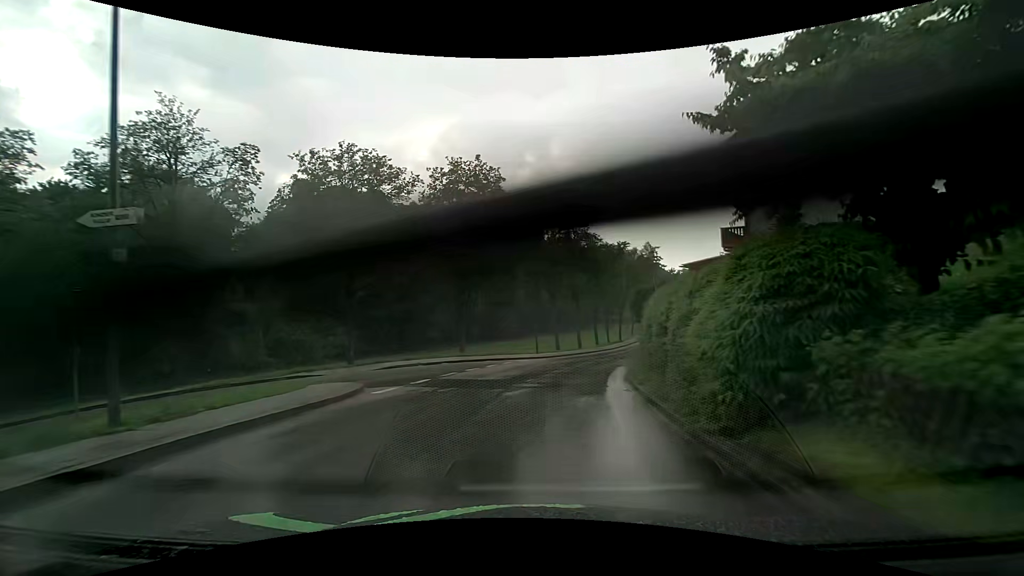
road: unclassified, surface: asphalt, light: Day
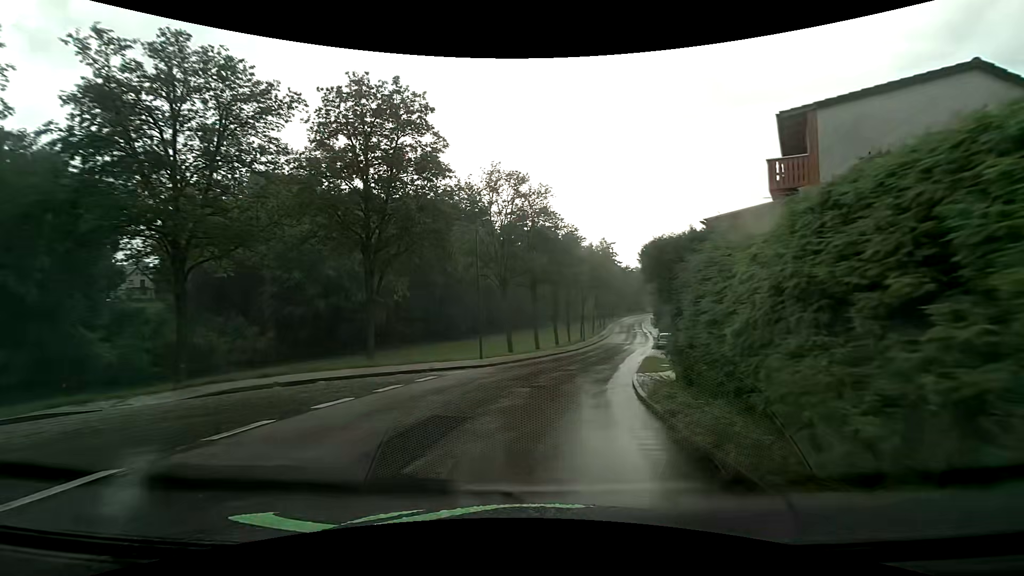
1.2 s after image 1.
(+0.2, +10.8) m; +3°
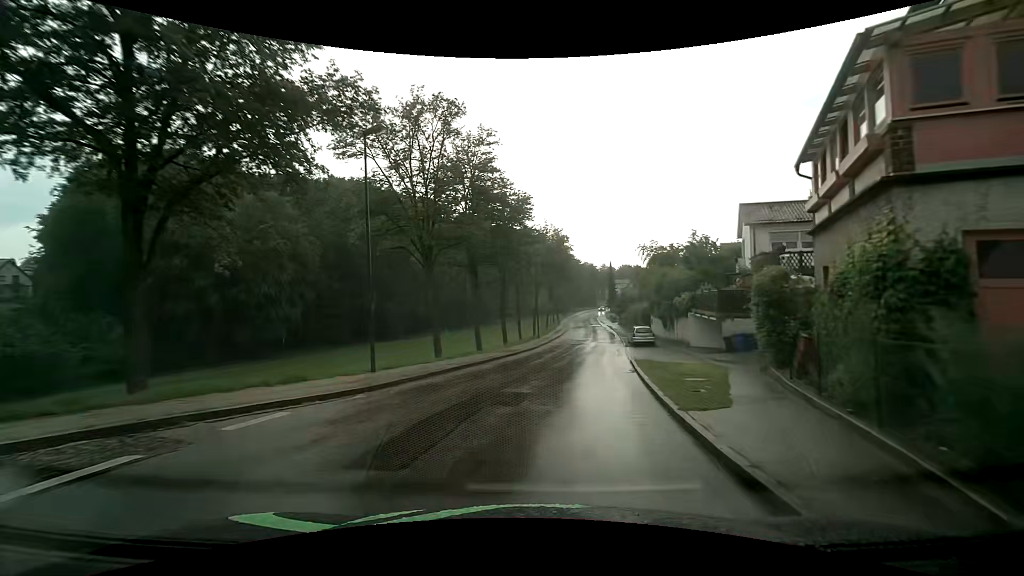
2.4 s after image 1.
(+0.7, +11.2) m; +6°
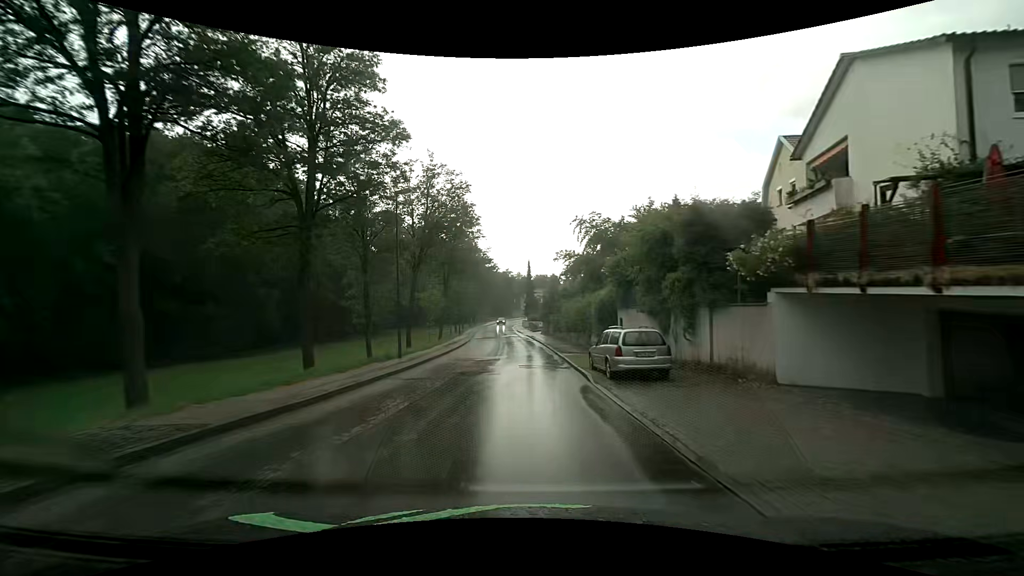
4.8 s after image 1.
(+2.6, +23.5) m; +10°
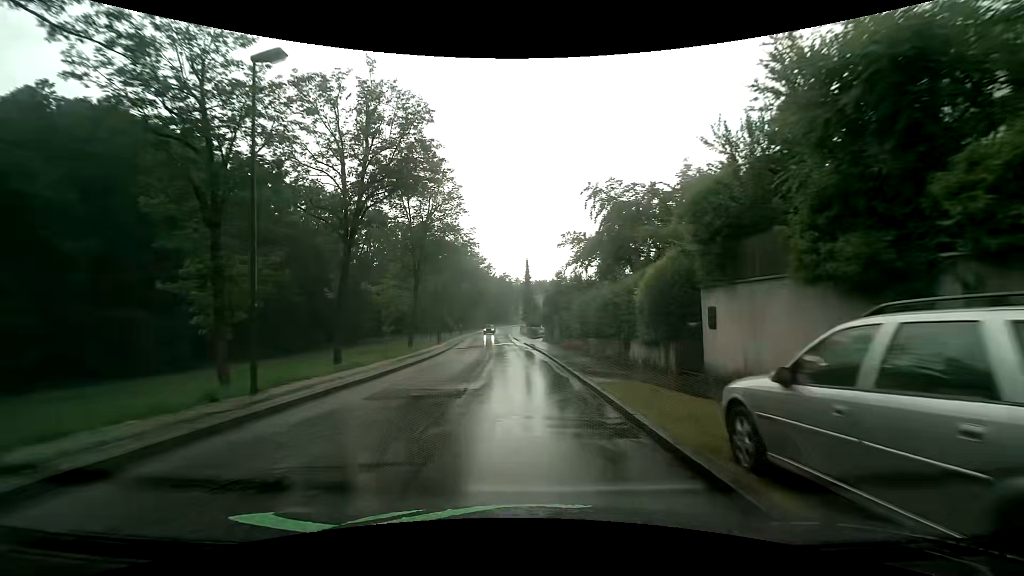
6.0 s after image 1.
(+0.1, +12.2) m; 0°
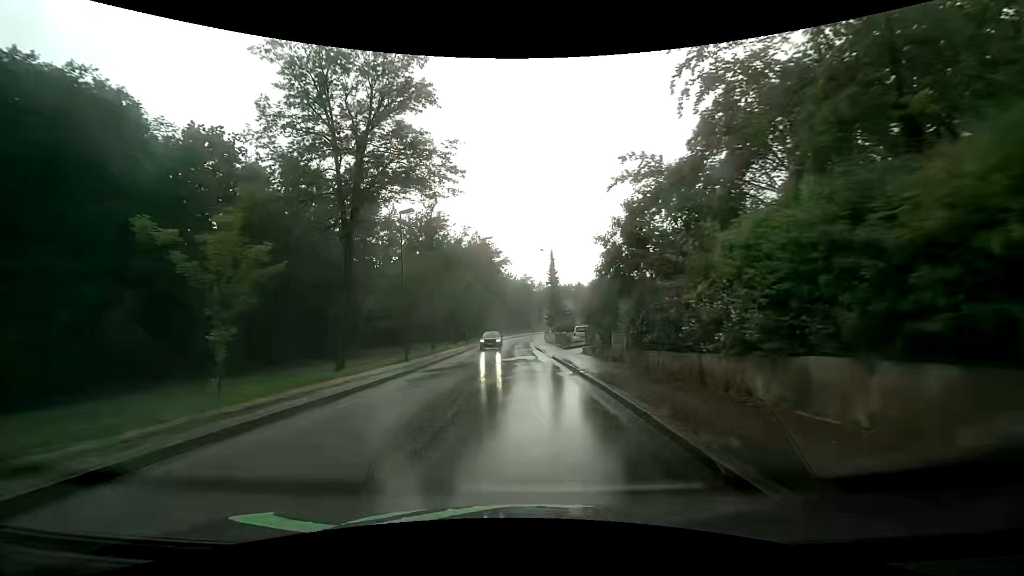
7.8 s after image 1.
(-0.3, +18.1) m; -2°
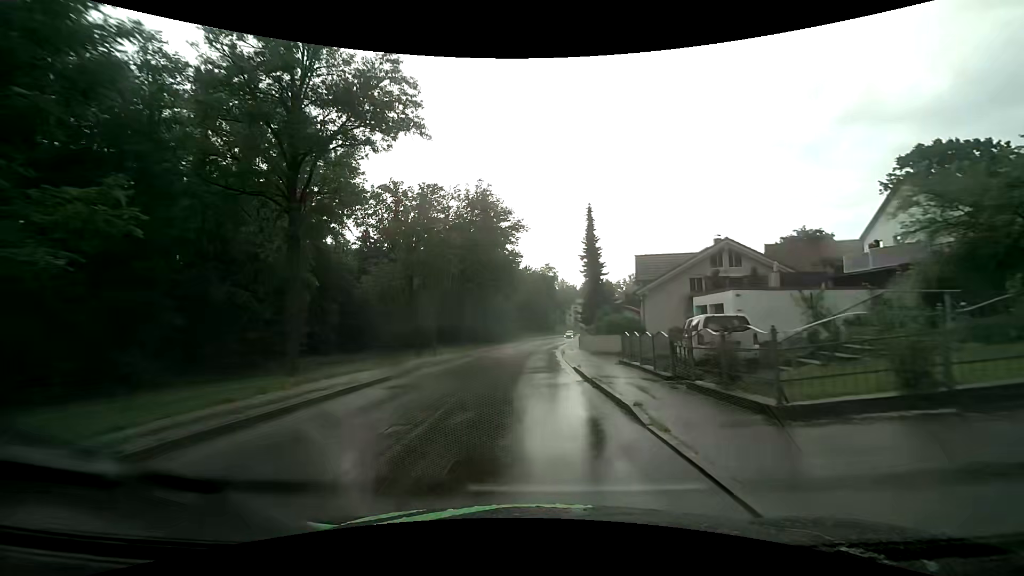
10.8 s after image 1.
(-0.6, +28.7) m; -1°
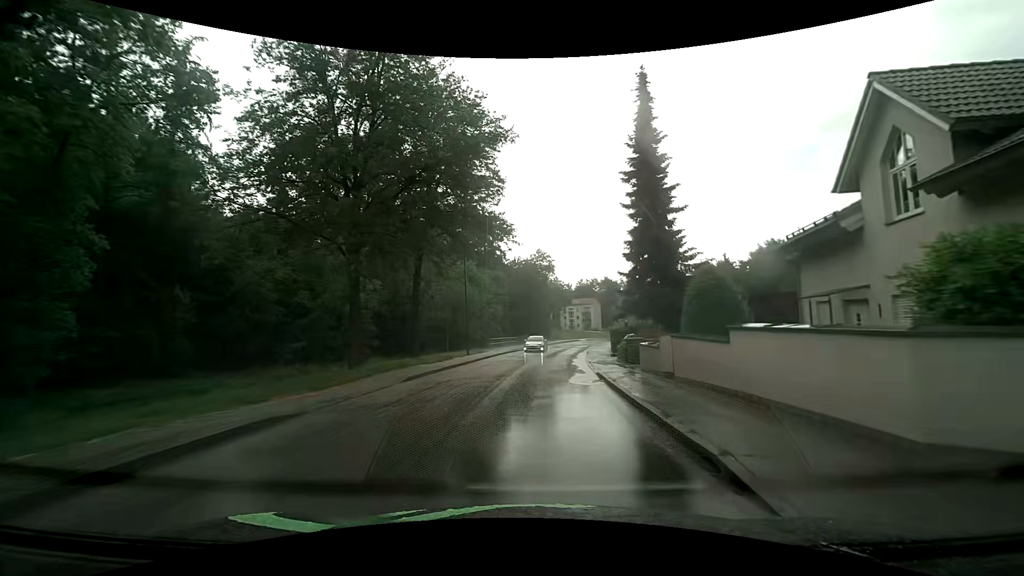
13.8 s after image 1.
(-0.6, +26.8) m; 0°
